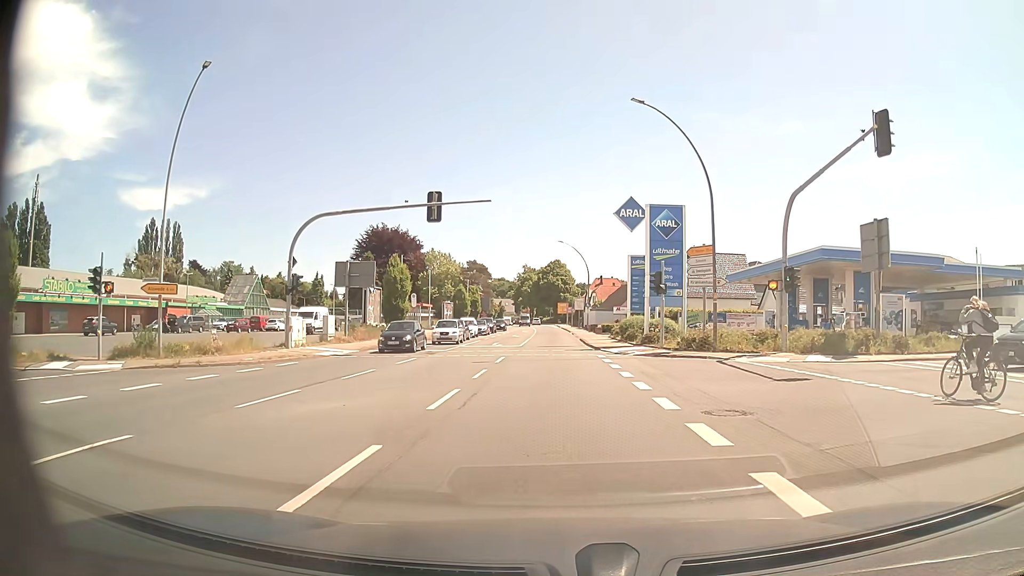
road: primary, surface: asphalt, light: Day
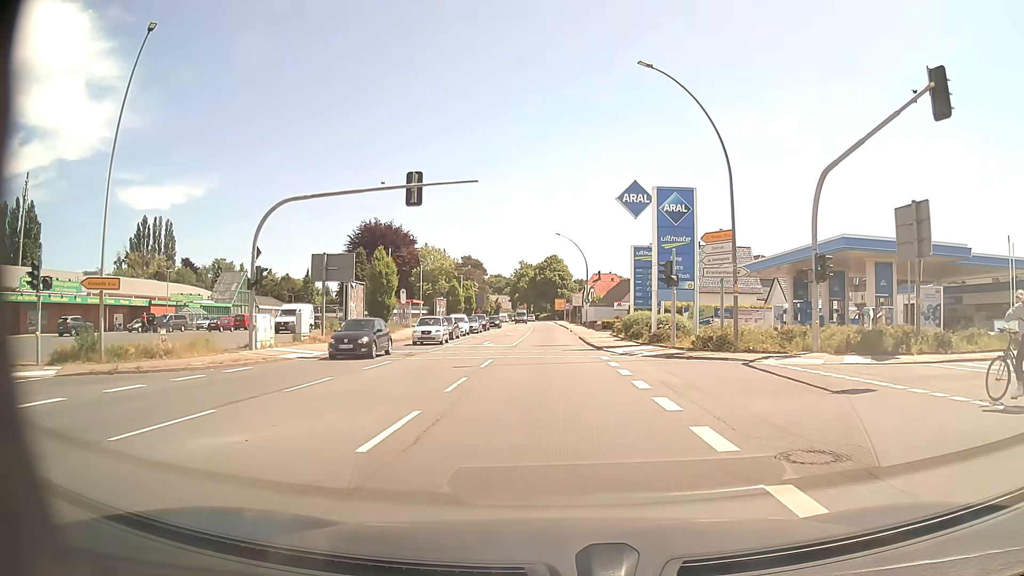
(0.0, +3.7) m; 0°
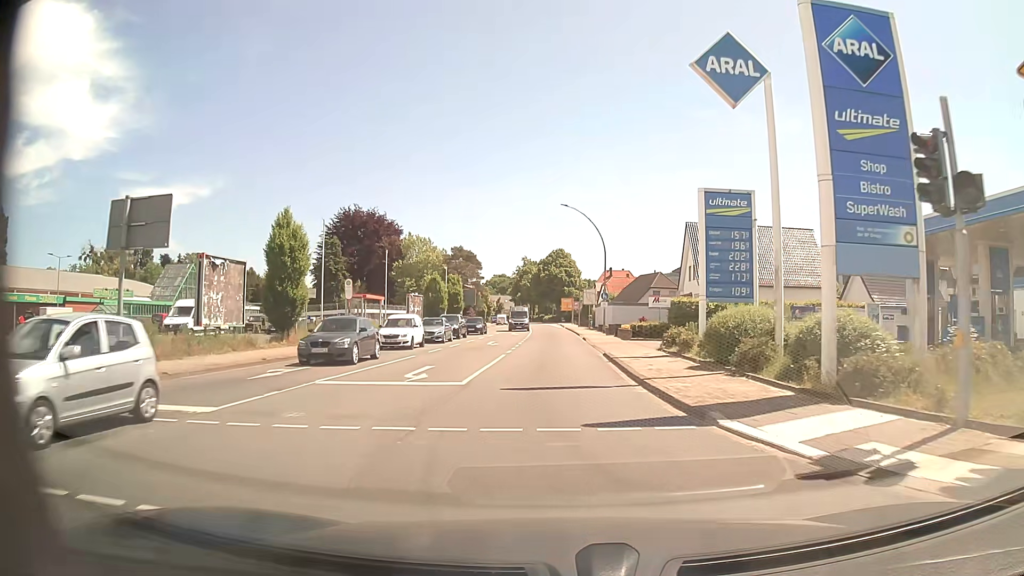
(0.0, +19.5) m; -1°
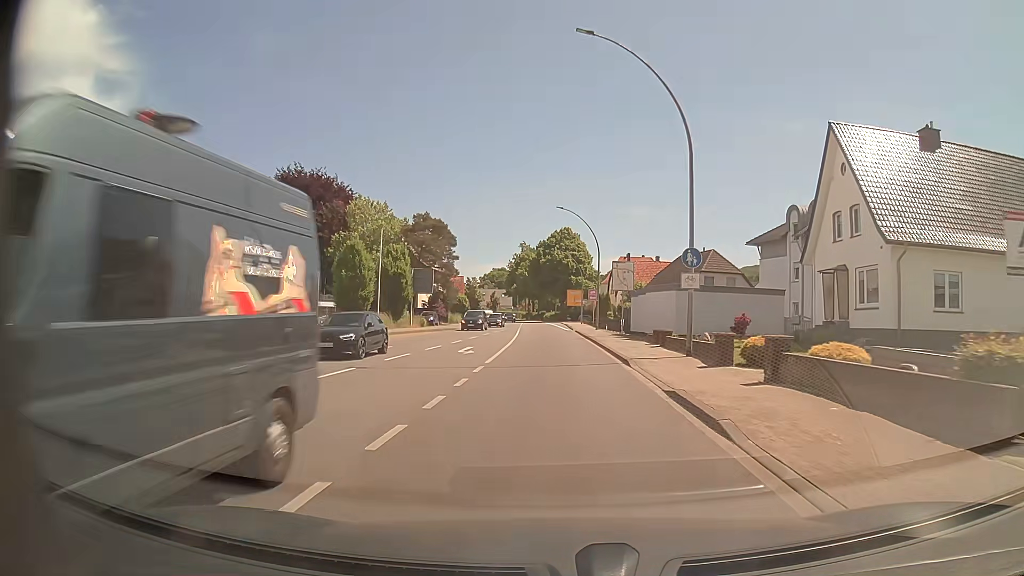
(-0.1, +32.5) m; 0°
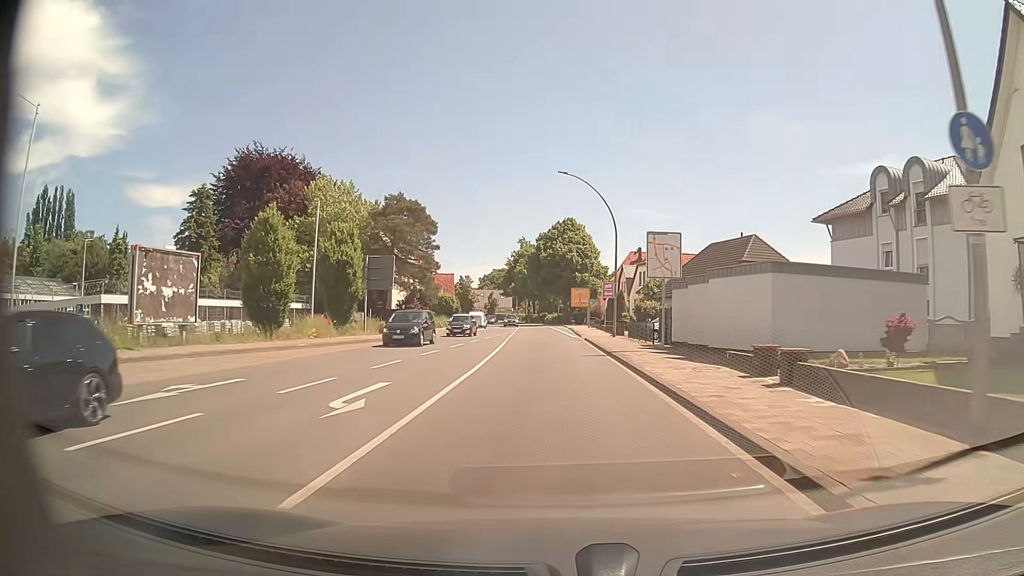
(0.0, +14.1) m; 0°
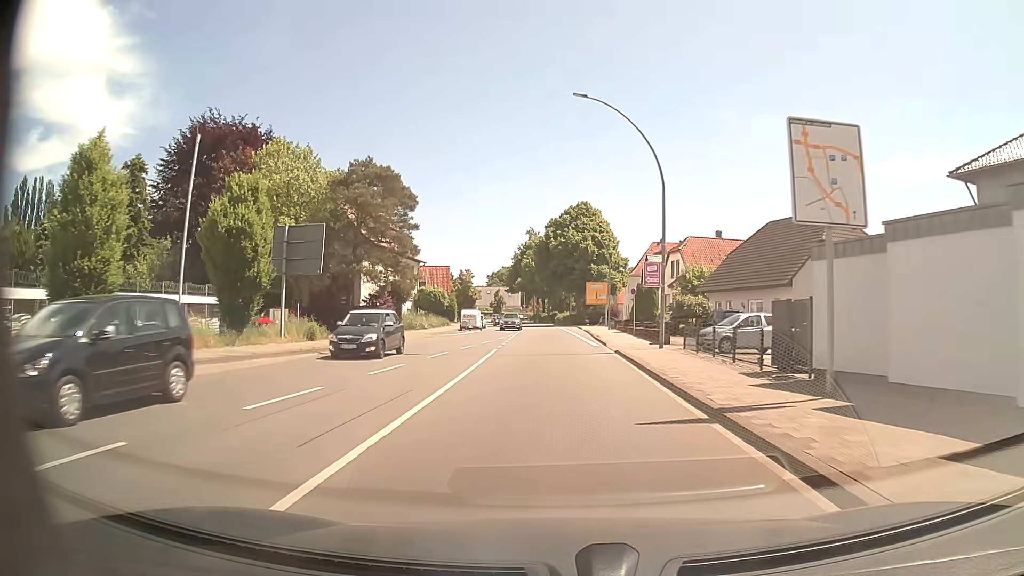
(-0.1, +14.4) m; -1°
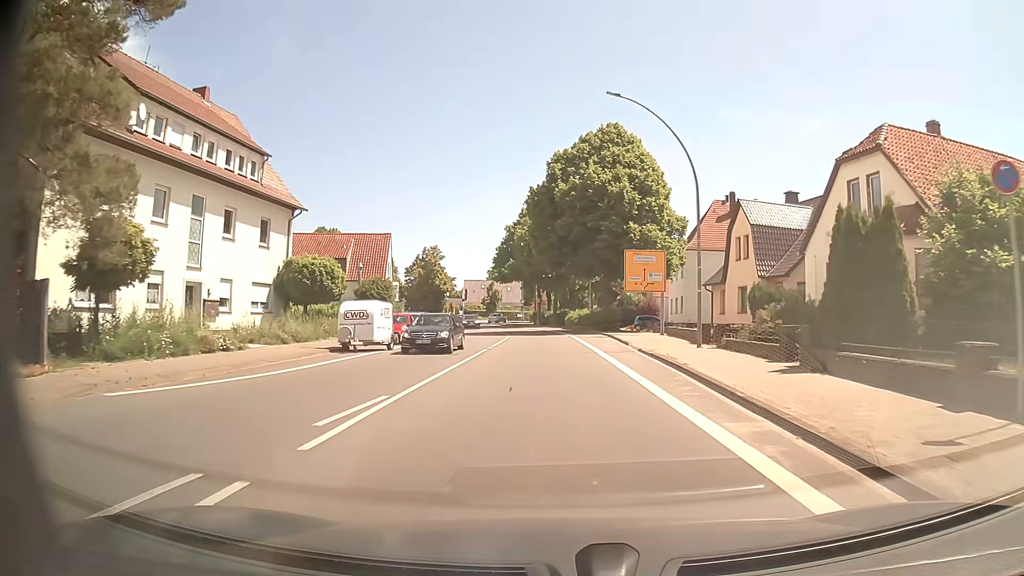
(-0.3, +37.1) m; -1°
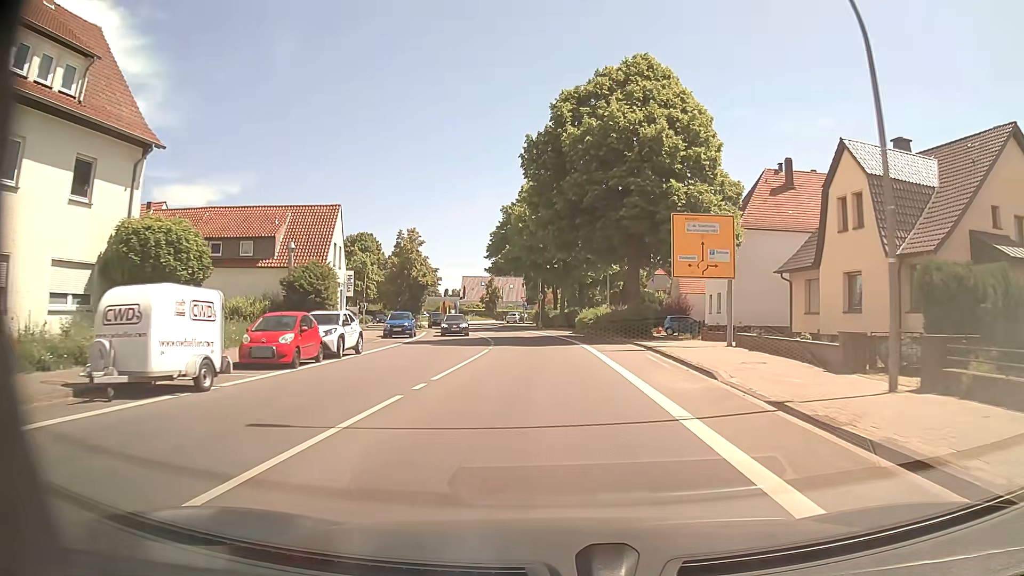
(-0.1, +15.1) m; -1°
